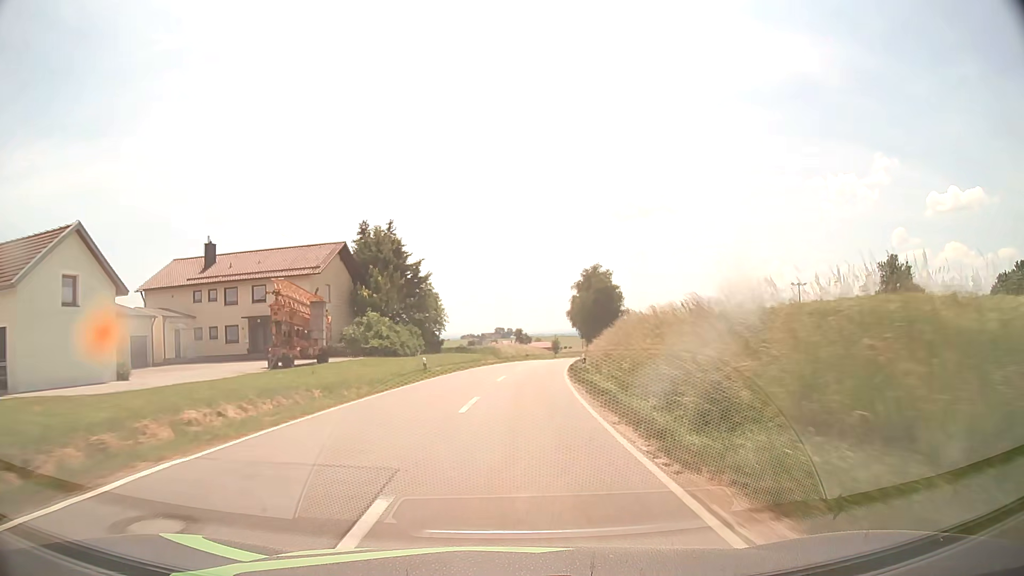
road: tertiary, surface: asphalt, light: Day
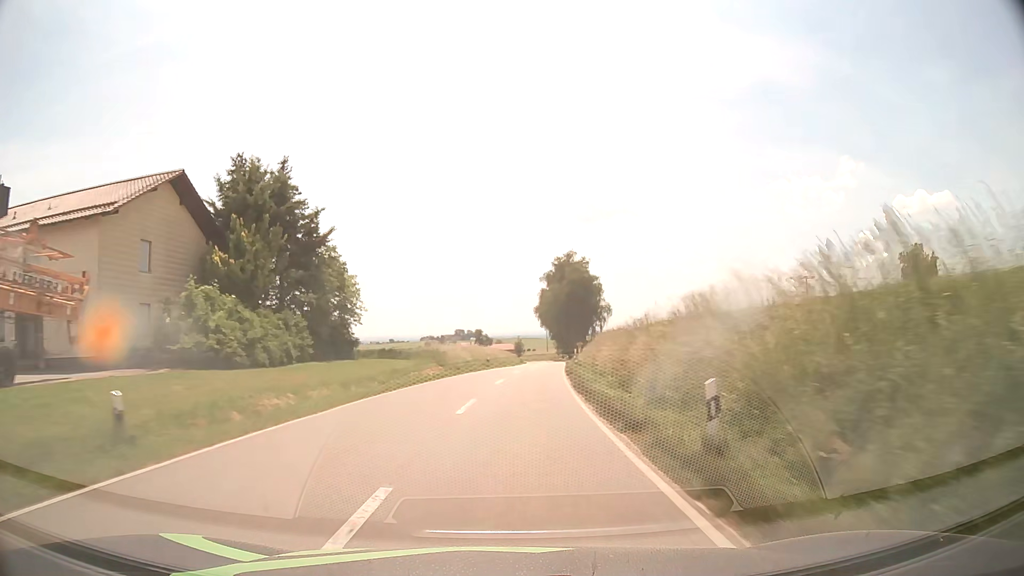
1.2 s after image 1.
(+0.6, +23.4) m; +3°
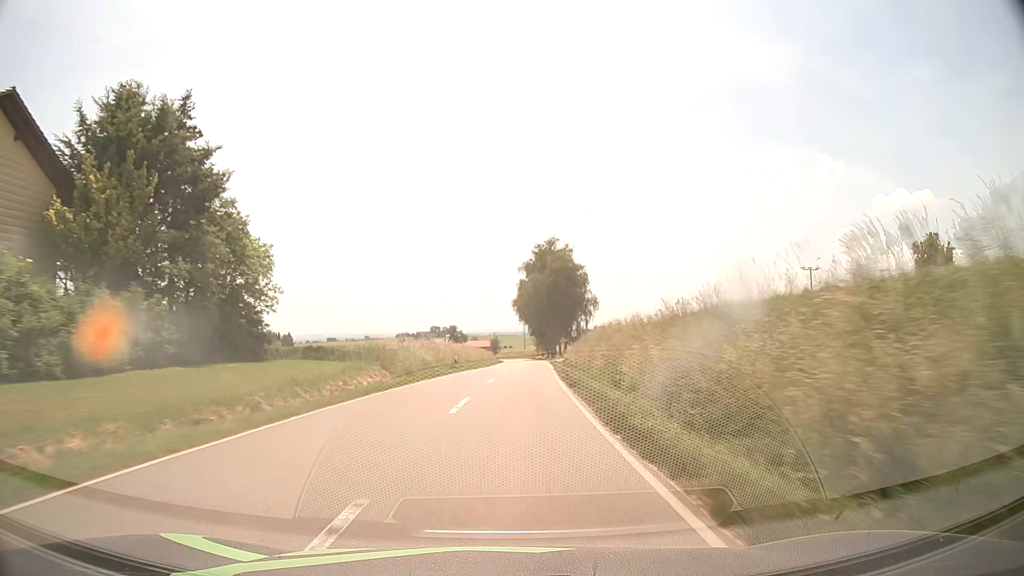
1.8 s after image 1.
(+0.2, +12.2) m; +2°
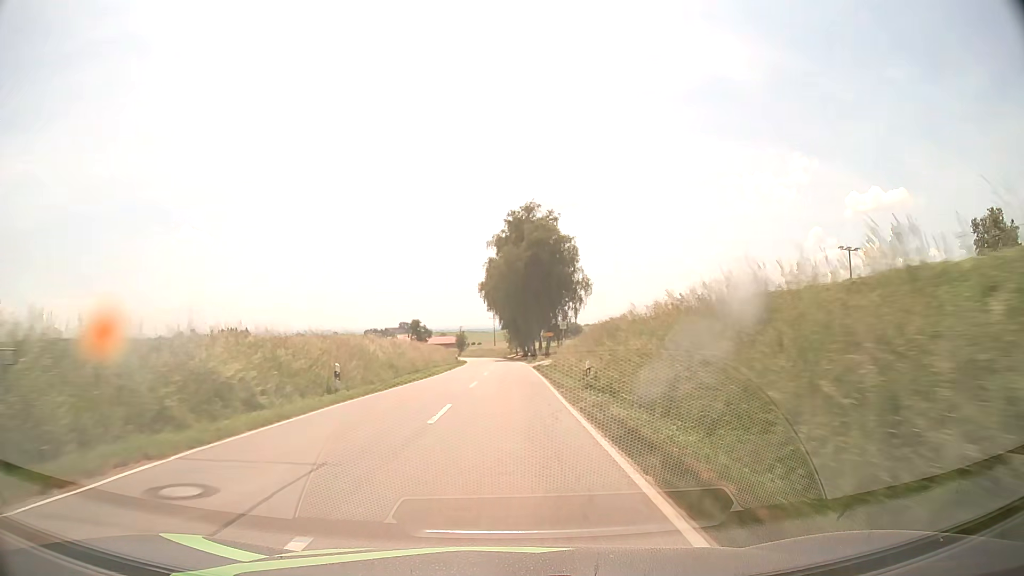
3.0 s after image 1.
(+0.7, +25.3) m; +3°
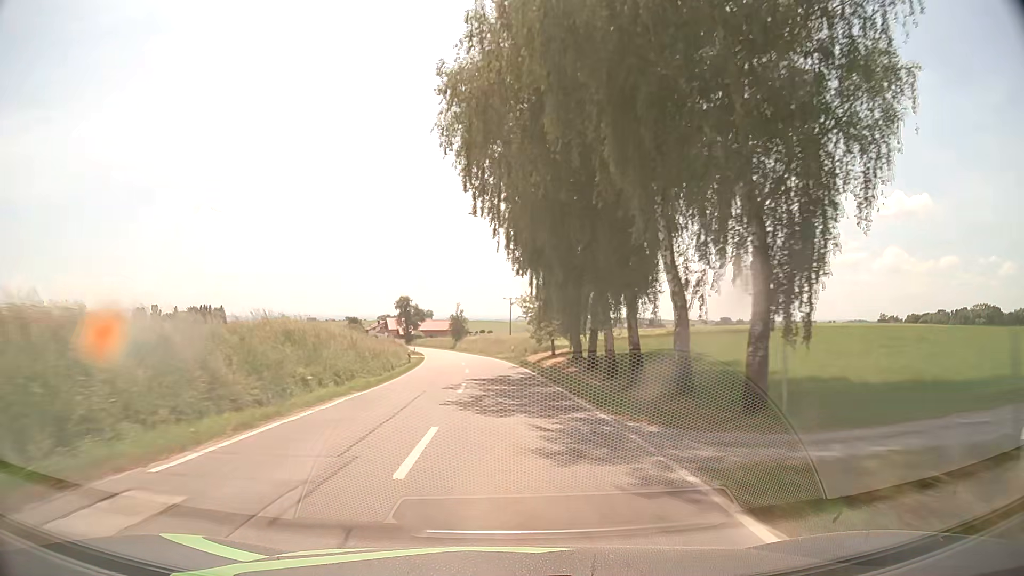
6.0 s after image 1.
(-0.1, +65.1) m; -1°
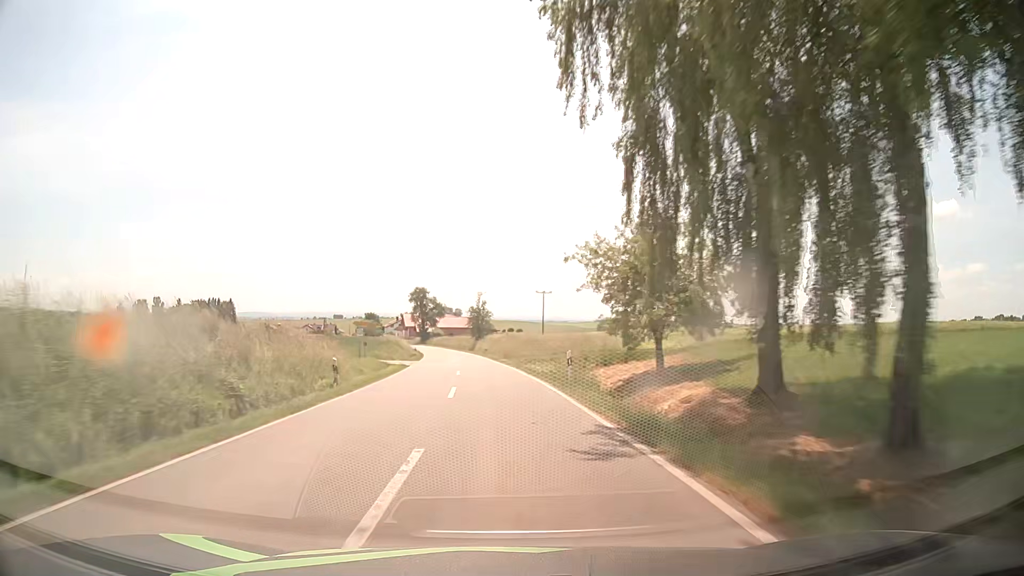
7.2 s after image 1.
(-0.5, +26.0) m; -2°
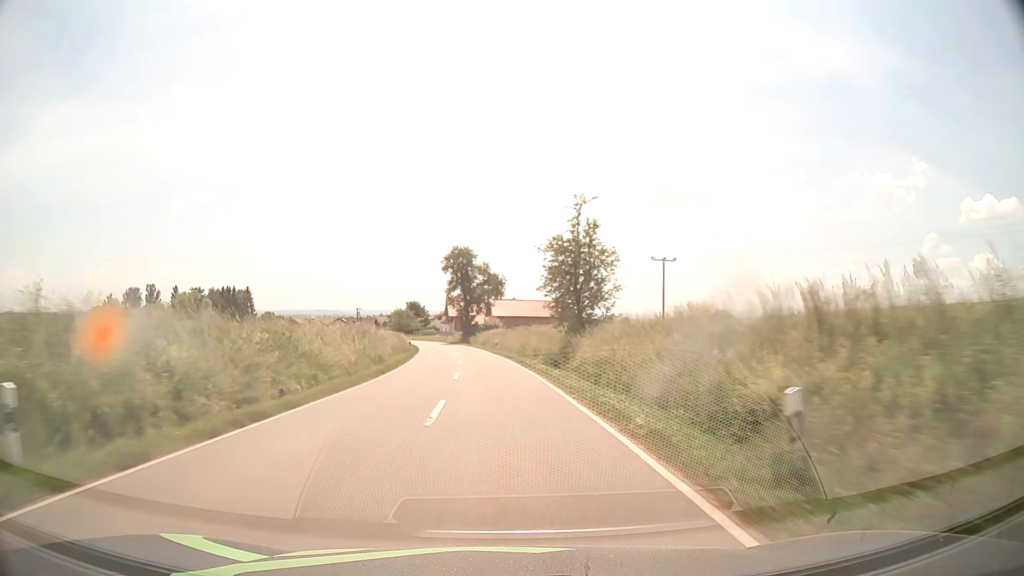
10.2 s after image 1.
(-4.1, +65.0) m; -6°
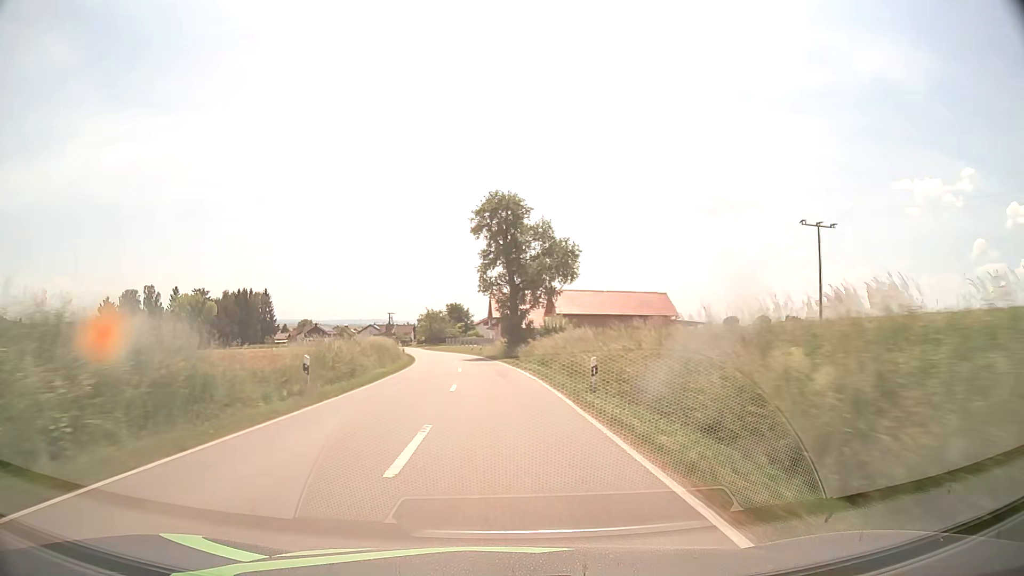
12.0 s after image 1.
(-1.5, +39.2) m; -4°
(0, +10) (0, +20) (-1, +30) (-2, +40) (-3, +50) (-4, +60) (-6, +70) (-8, +79) (-10, +89) (-13, +99) m
